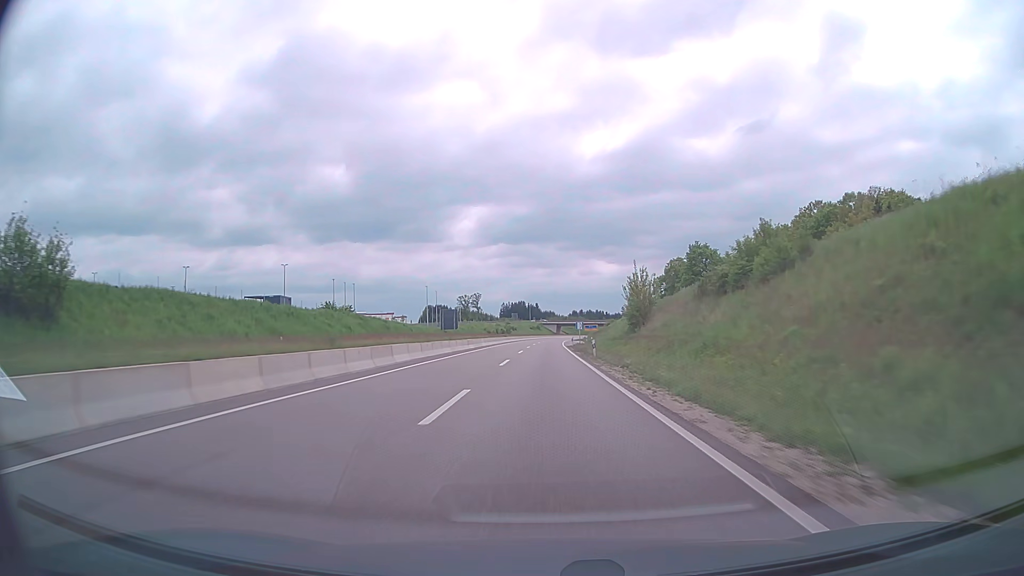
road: trunk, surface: asphalt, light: Day
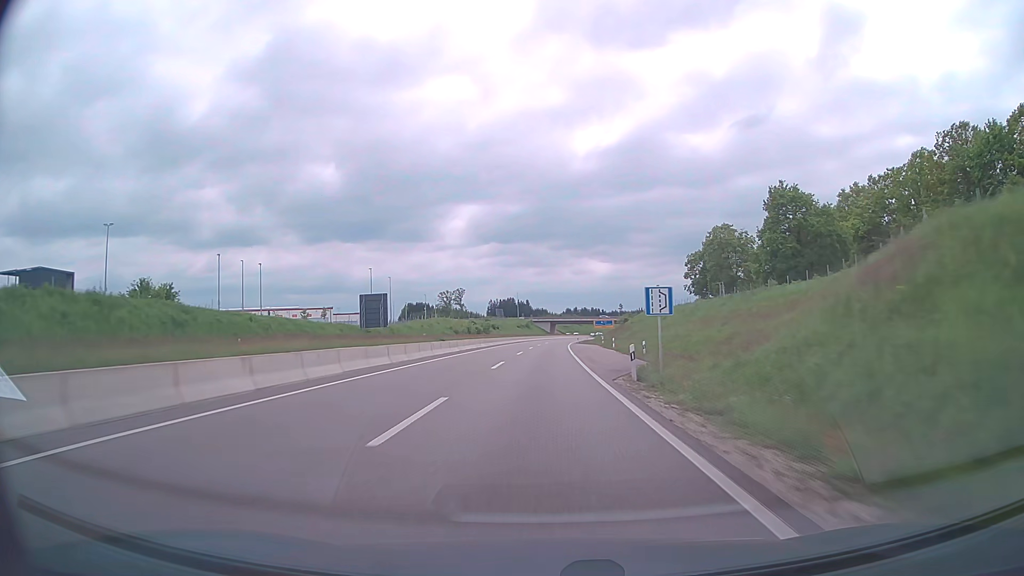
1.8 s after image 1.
(+0.4, +56.2) m; +1°
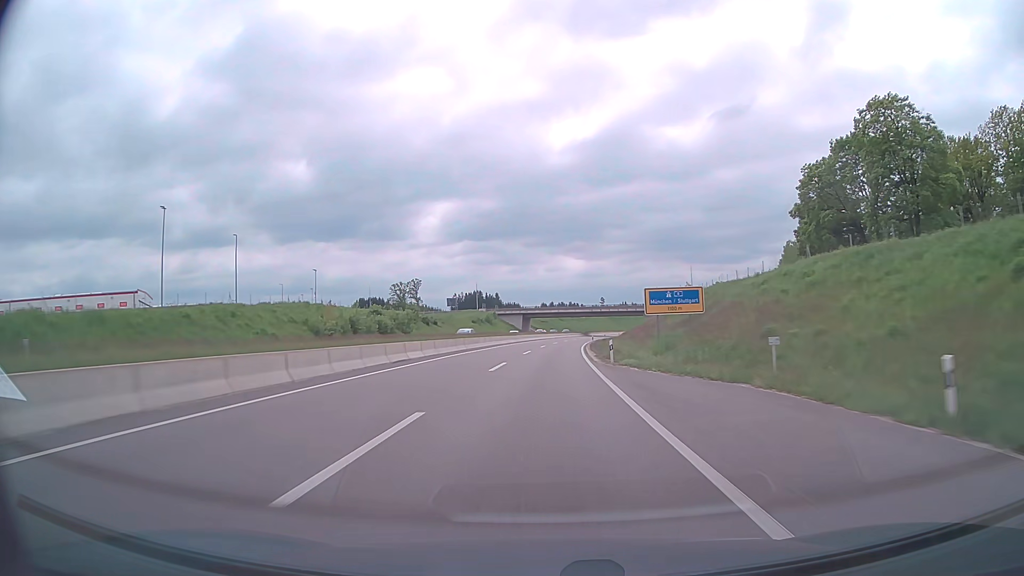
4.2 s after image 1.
(+1.1, +75.1) m; +2°
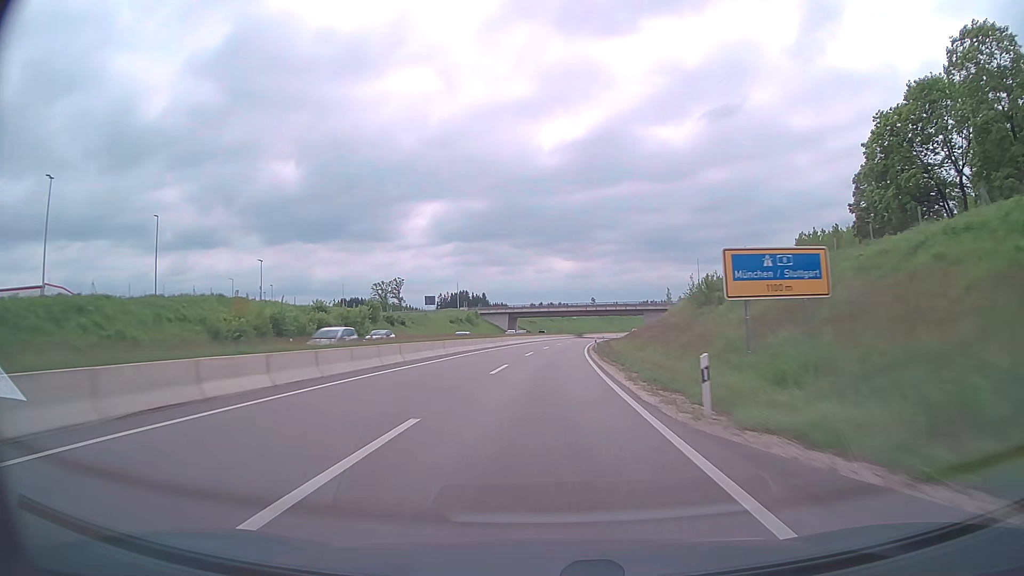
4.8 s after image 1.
(+0.1, +18.8) m; +1°
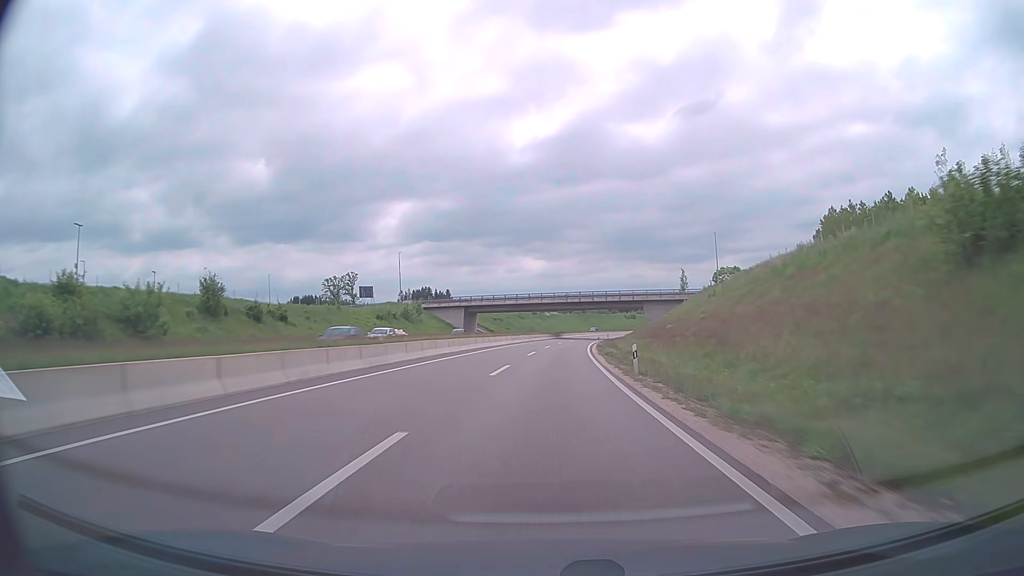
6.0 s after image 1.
(+0.7, +37.6) m; +3°
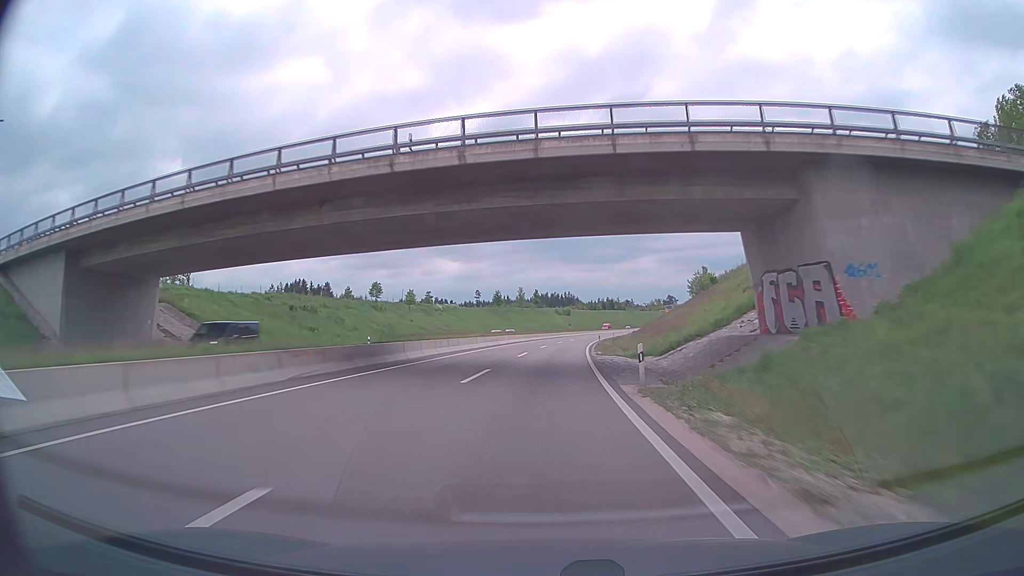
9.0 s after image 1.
(+5.7, +93.2) m; +7°
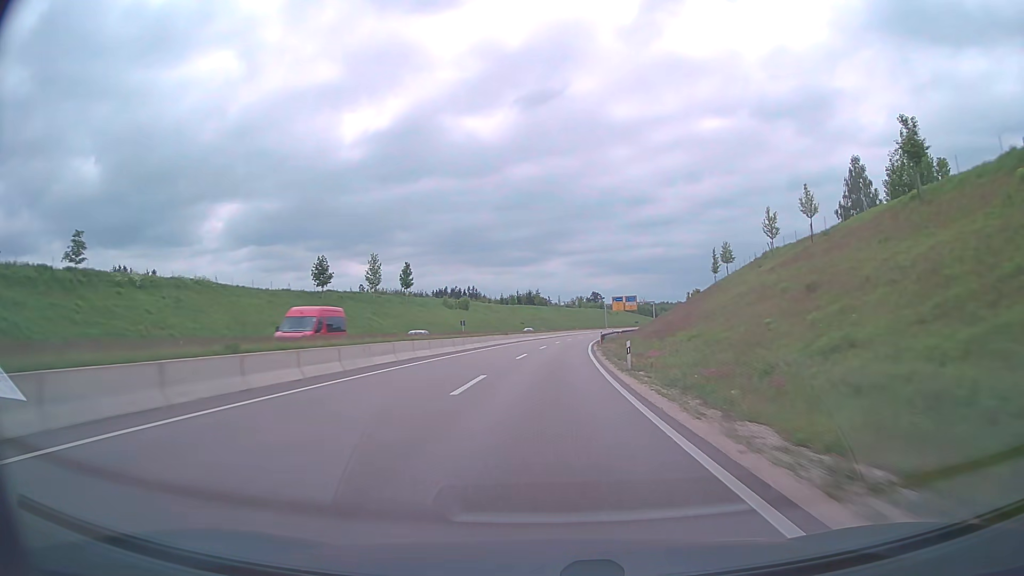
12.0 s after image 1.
(+5.9, +93.0) m; +8°
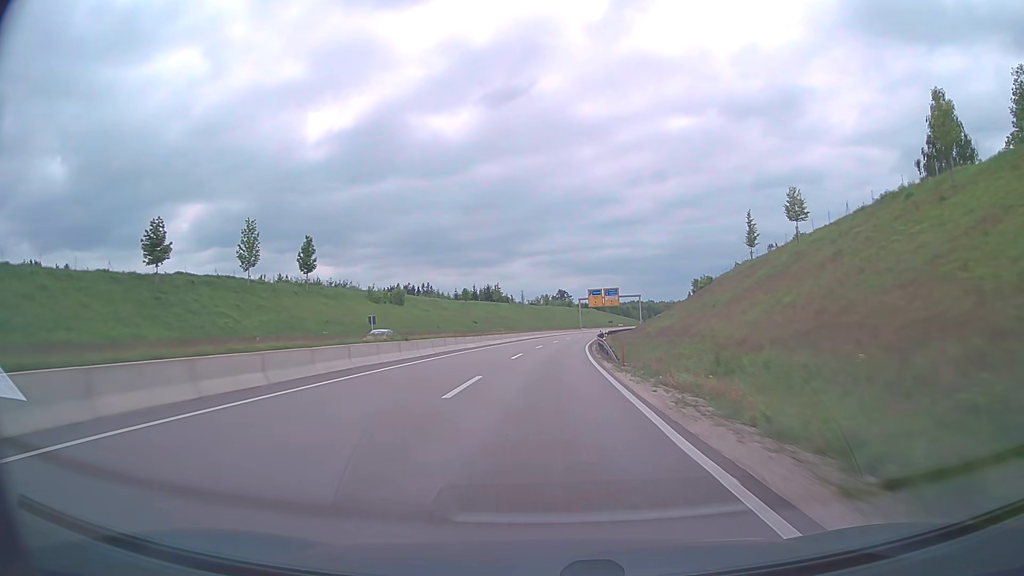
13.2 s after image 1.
(+0.9, +36.8) m; +3°
(0, +10) (0, +20) (+1, +30) (+1, +40) (+2, +50) (+2, +60) (+3, +70) (+4, +80) (+5, +90) (+7, +100) m
